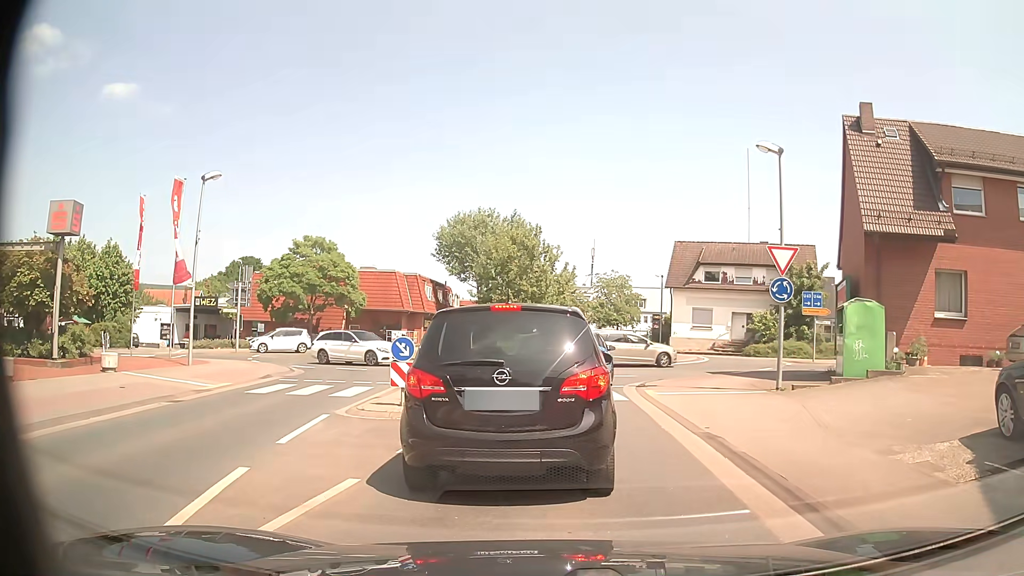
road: tertiary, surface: asphalt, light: Day
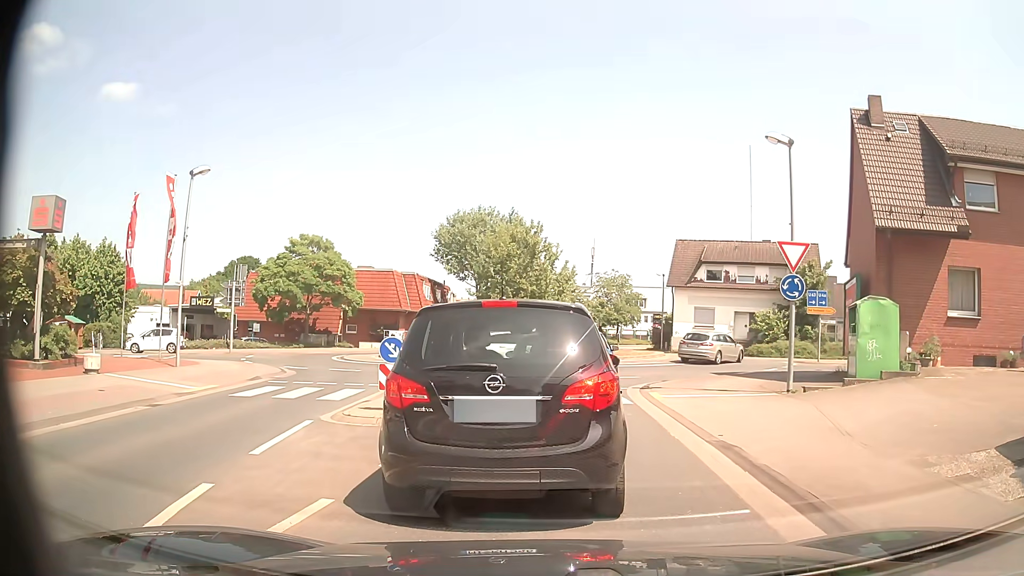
(0.0, +0.8) m; 0°
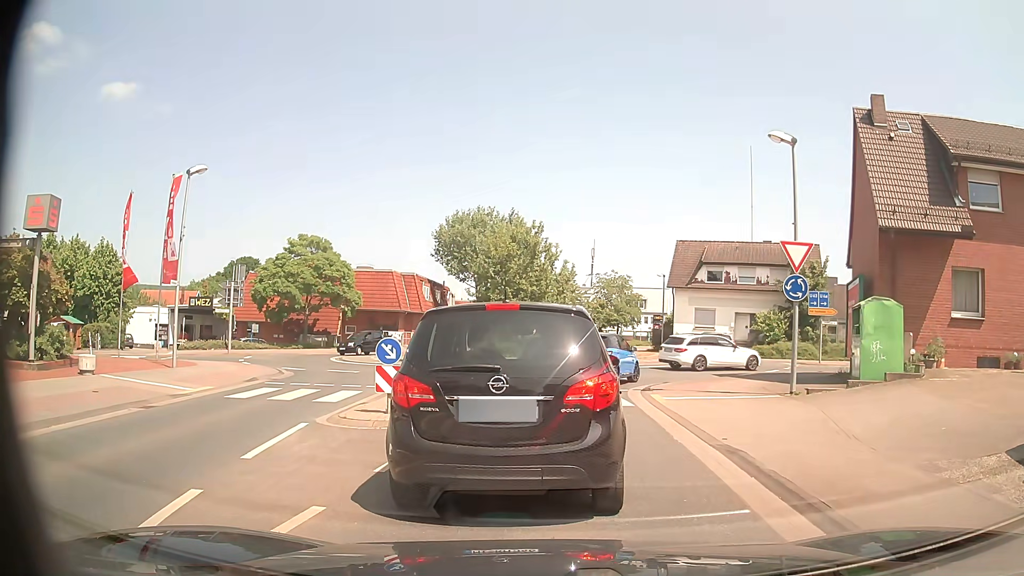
(0.0, +0.3) m; 0°
(0, +10) (+1, +20) (+5, +29) (+14, +34) (+24, +34) (+33, +33) (+43, +30) (+52, +26) (+62, +23) (+71, +19) m
